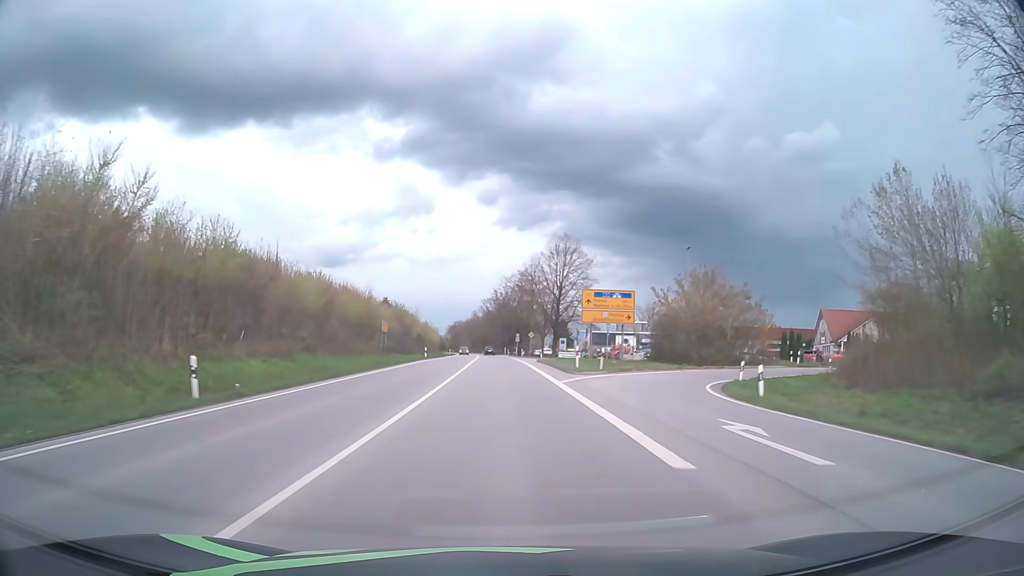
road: primary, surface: asphalt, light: Day
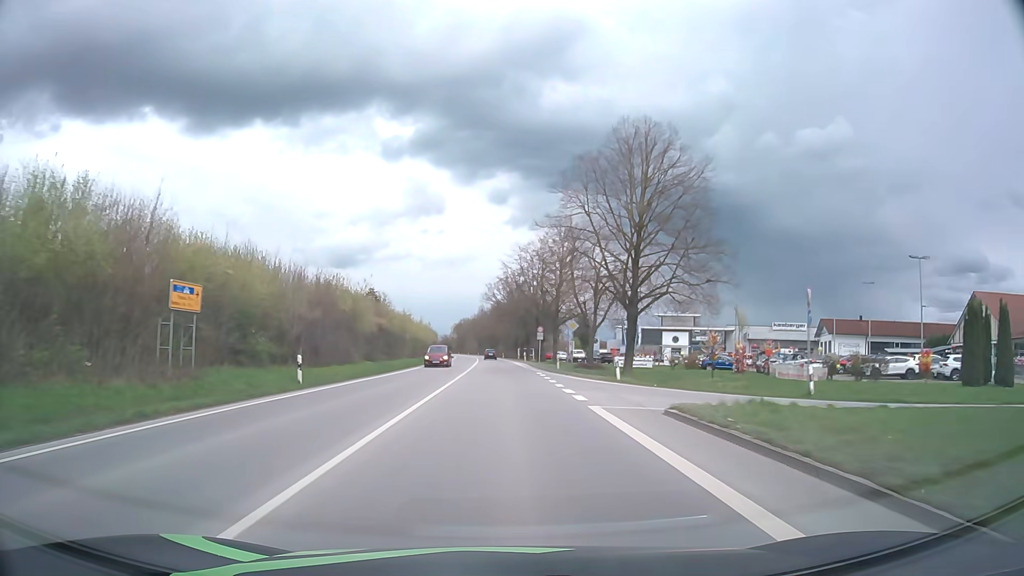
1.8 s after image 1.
(-0.3, +41.8) m; -1°
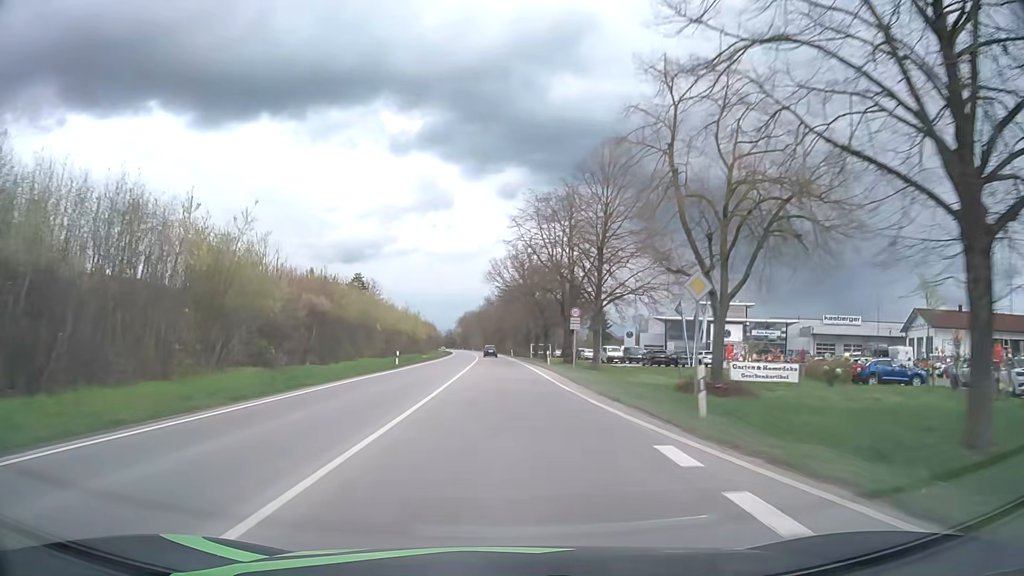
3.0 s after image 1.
(-0.2, +27.8) m; -1°
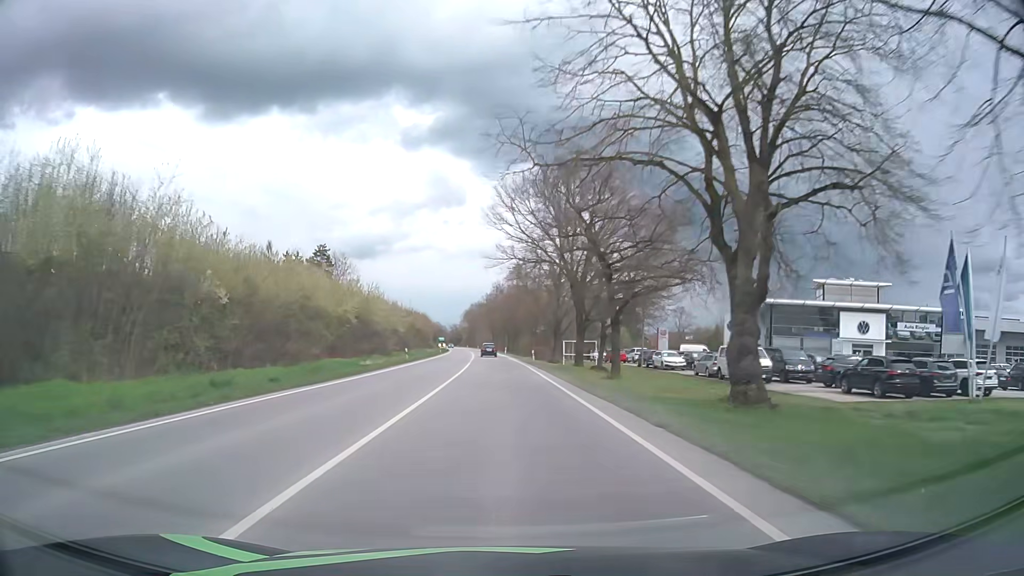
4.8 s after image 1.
(-0.4, +41.8) m; -1°
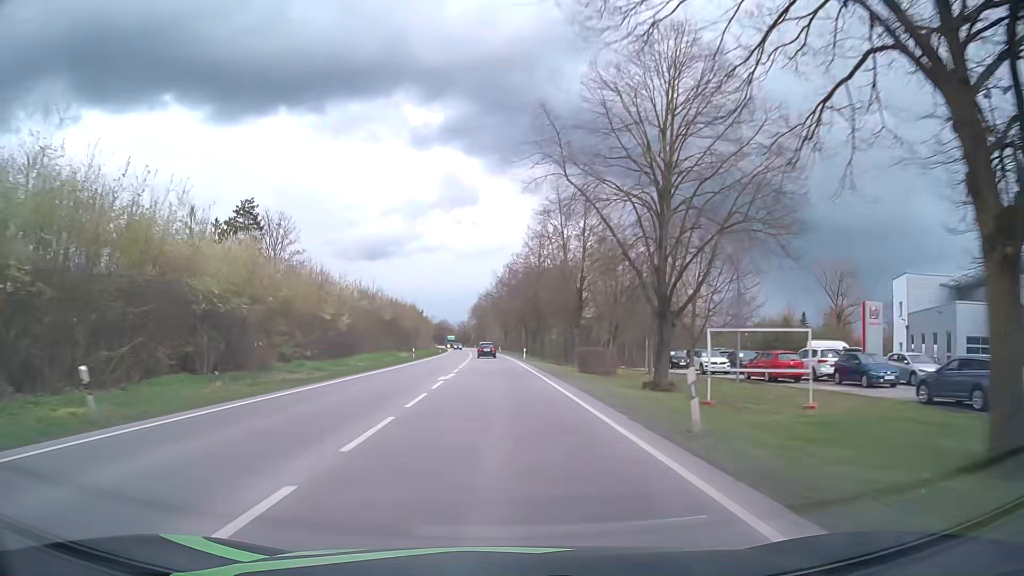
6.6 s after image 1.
(-0.4, +41.9) m; -1°
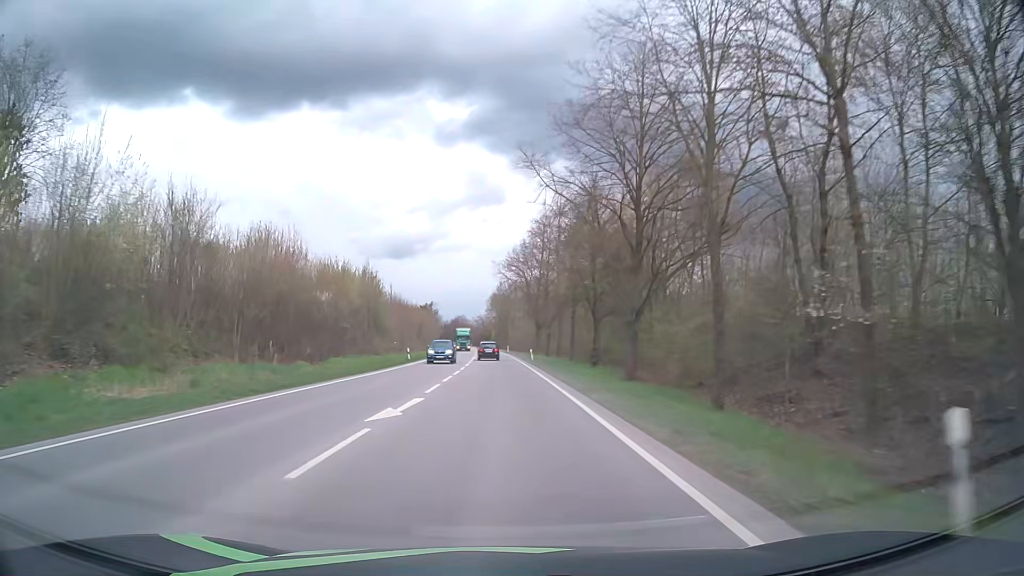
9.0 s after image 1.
(-1.1, +56.1) m; -2°
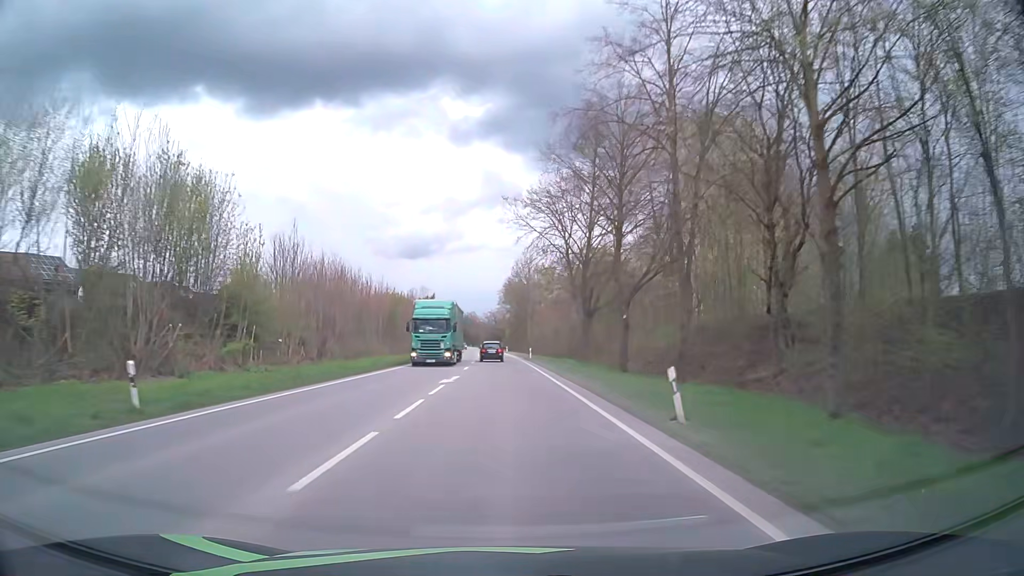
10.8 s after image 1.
(-0.6, +42.2) m; -1°
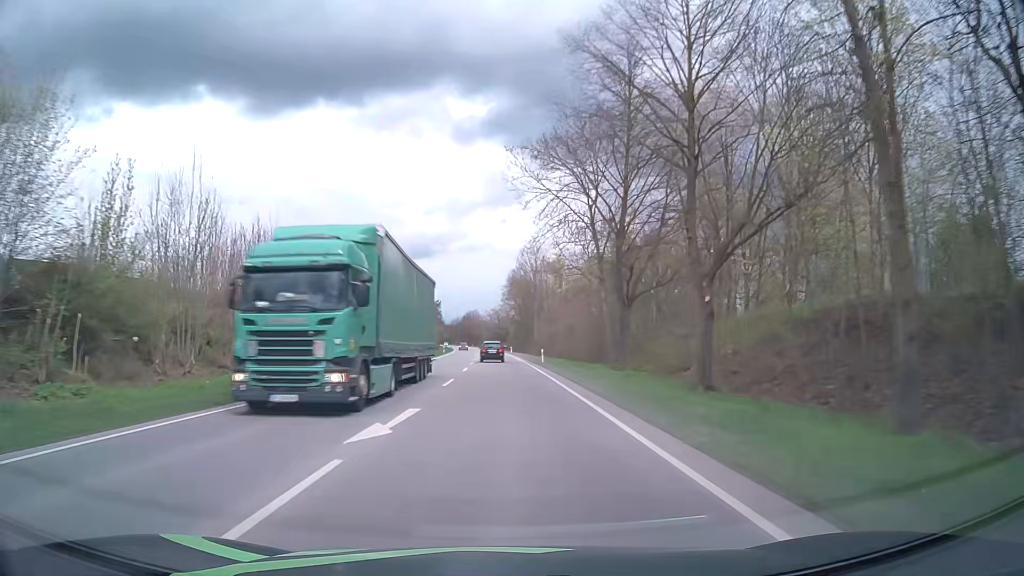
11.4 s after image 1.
(-0.1, +14.1) m; 0°
(0, +10) (0, +20) (0, +30) (0, +40) (-1, +50) (-1, +60) (-1, +70) (-1, +80) (-2, +90) (-2, +100) m
